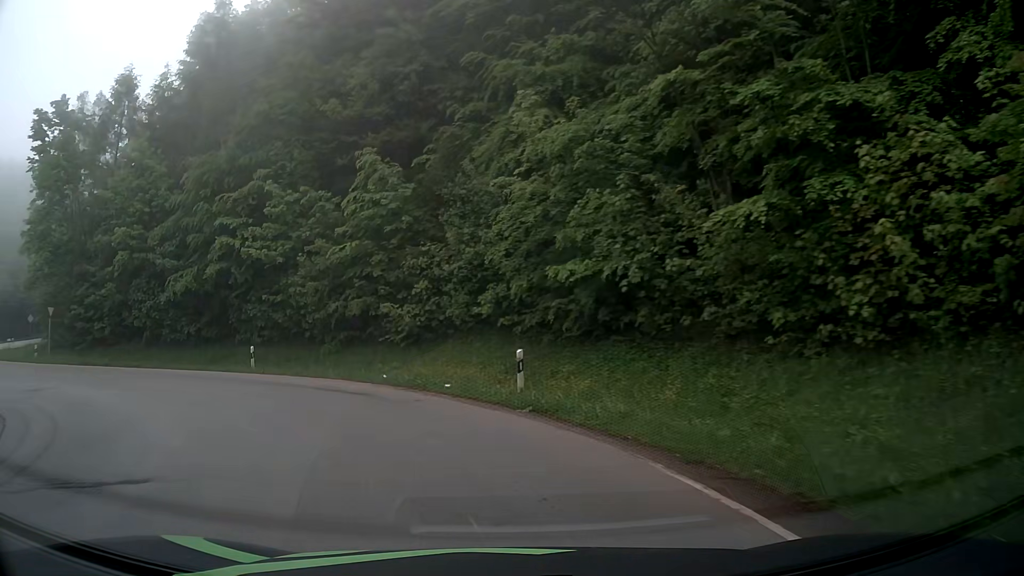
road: tertiary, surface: asphalt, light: Day
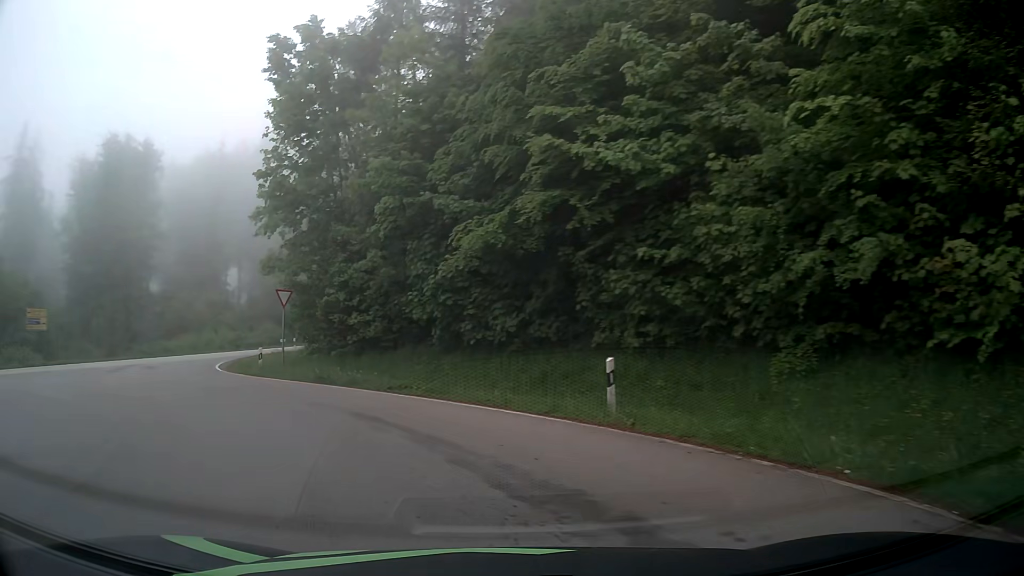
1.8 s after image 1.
(-4.1, +15.5) m; -34°
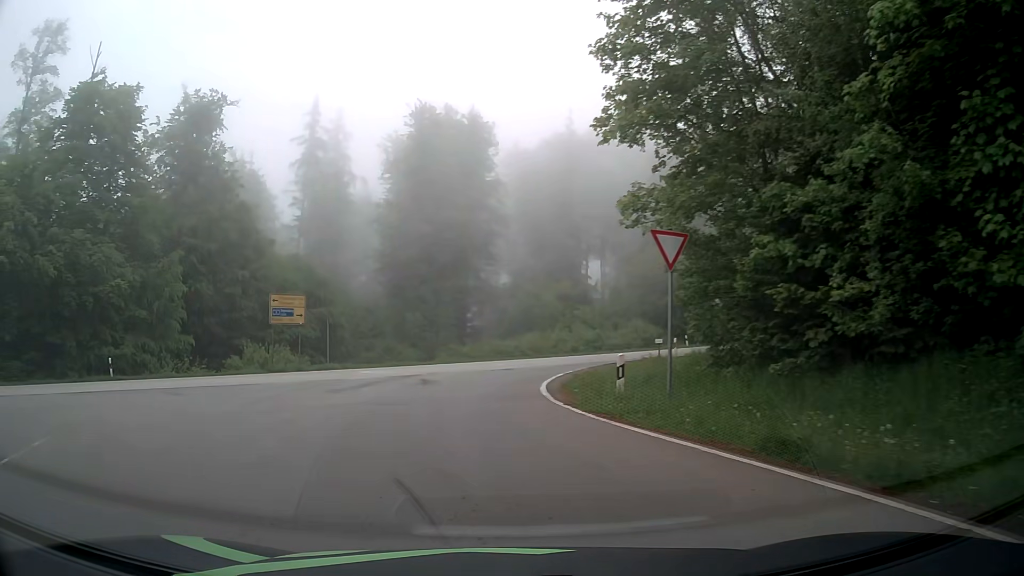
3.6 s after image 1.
(-3.7, +13.3) m; -31°
(-1, +10) (-1, +20) (+1, +30) (+7, +38) (+14, +45) (+21, +52) (+28, +59) (+34, +67) (+41, +74) (+48, +82) m
